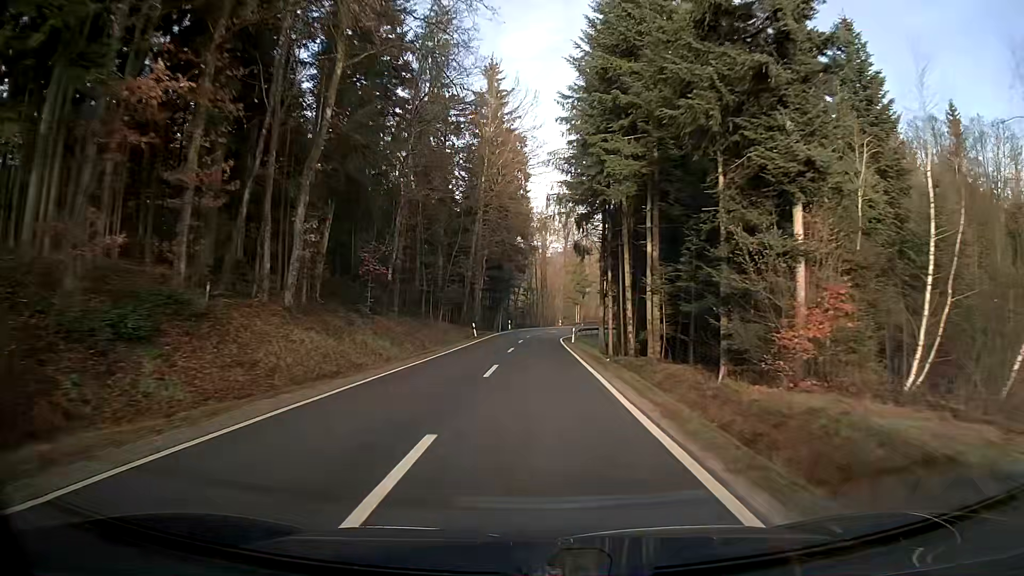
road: tertiary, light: Day
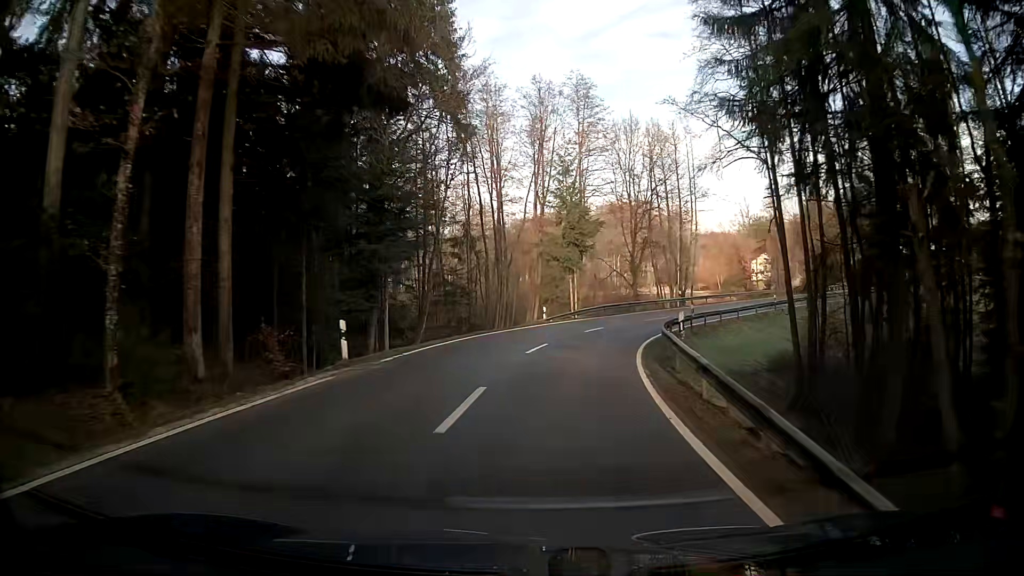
(+0.9, +55.6) m; +6°
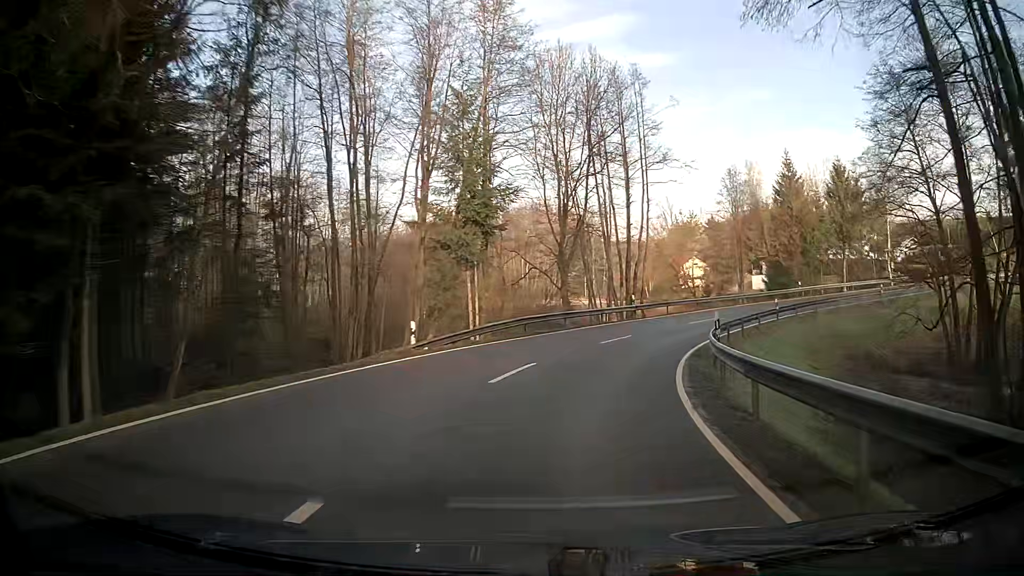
(+1.4, +18.4) m; +10°
